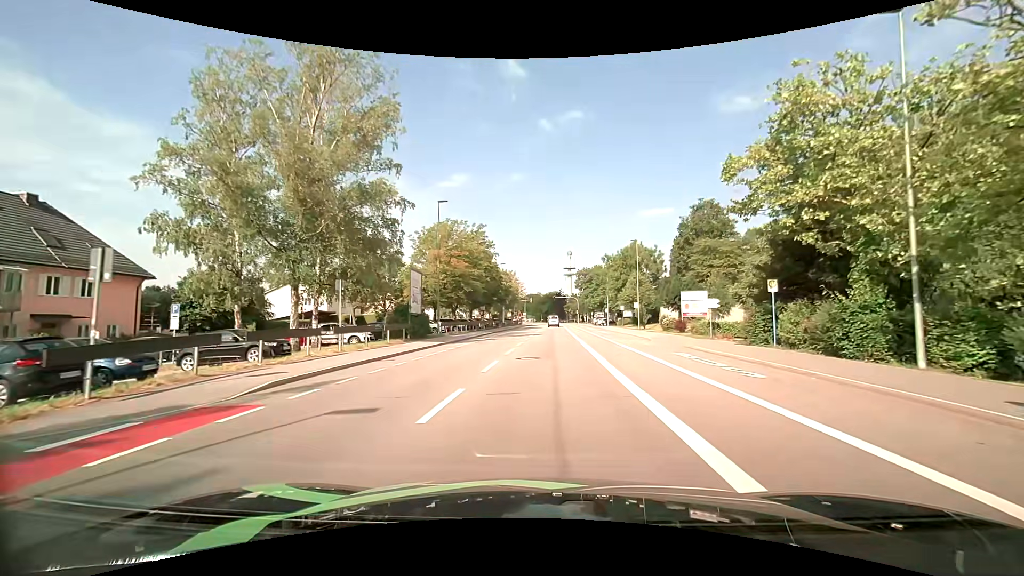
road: tertiary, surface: asphalt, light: Day
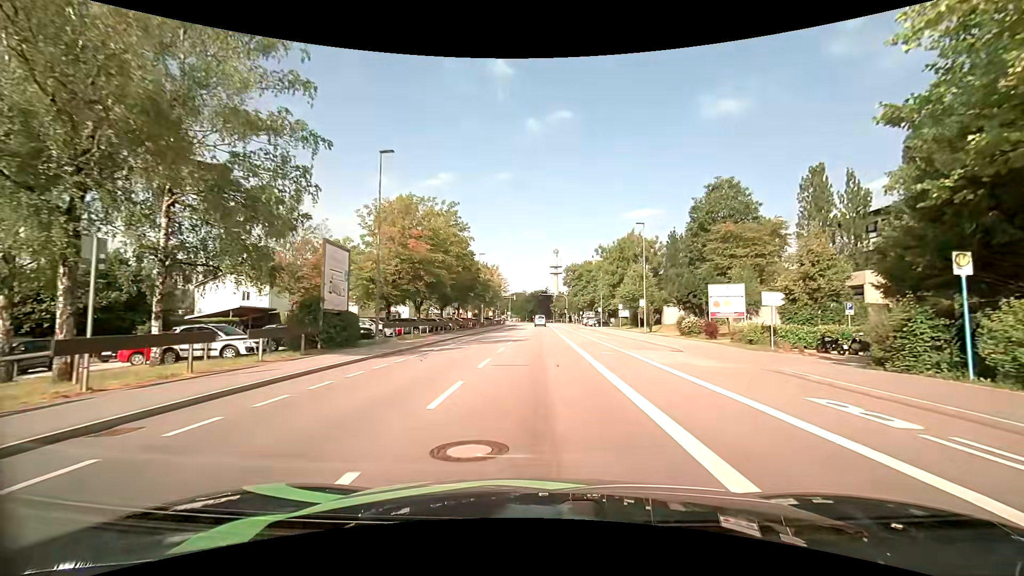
(+0.2, +11.1) m; +2°
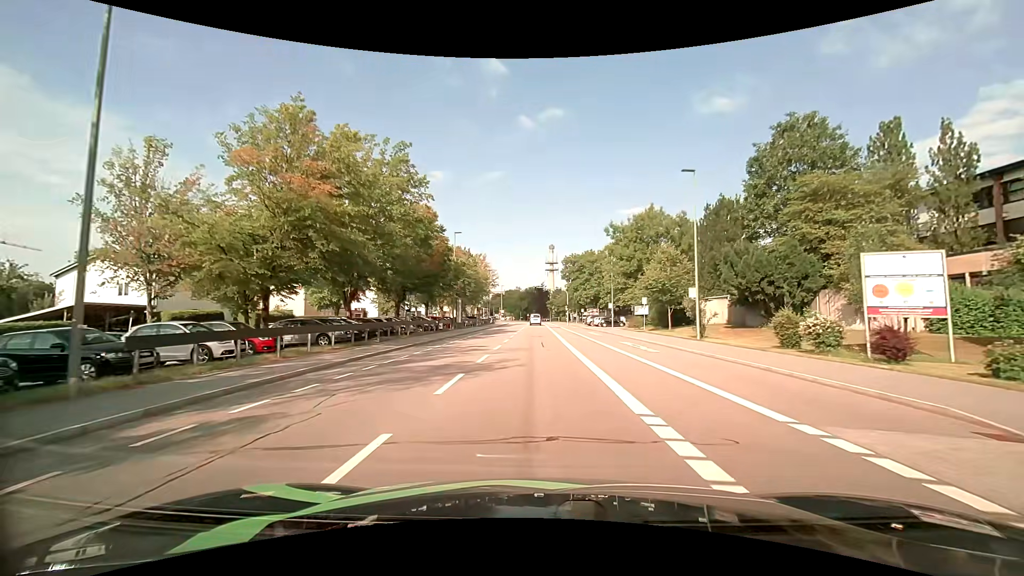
(+0.3, +16.6) m; +1°
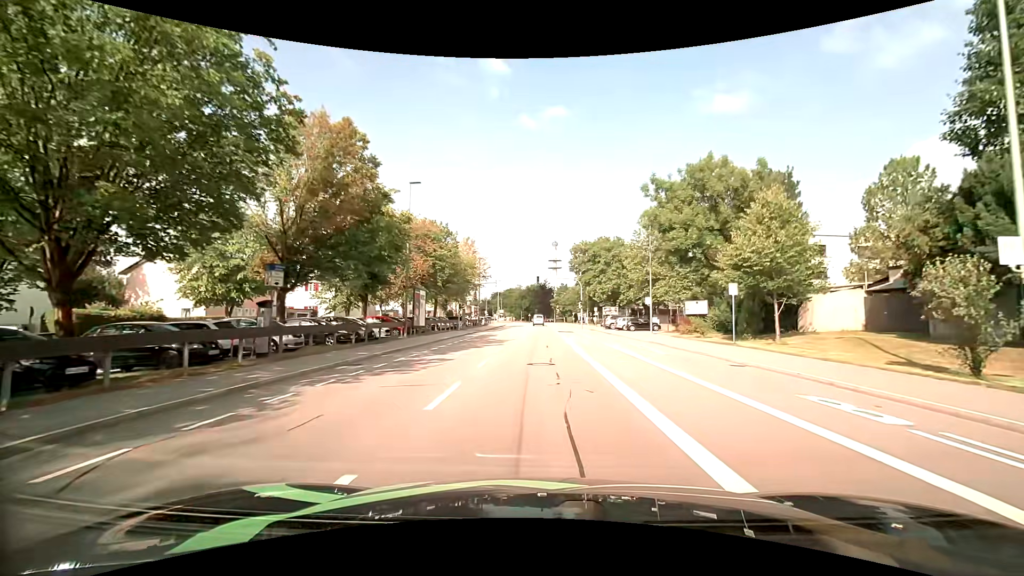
(-0.1, +19.5) m; 0°
(0, +10) (0, +20) (0, +30) (0, +40) (0, +50) (0, +60) (0, +70) (0, +80) (0, +90) (0, +100) m
